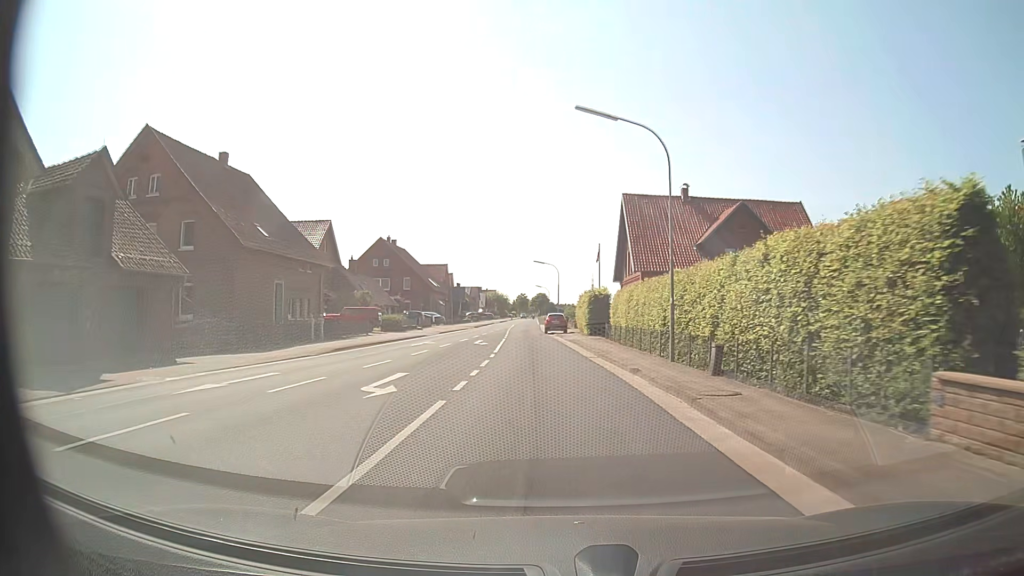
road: secondary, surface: asphalt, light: Day
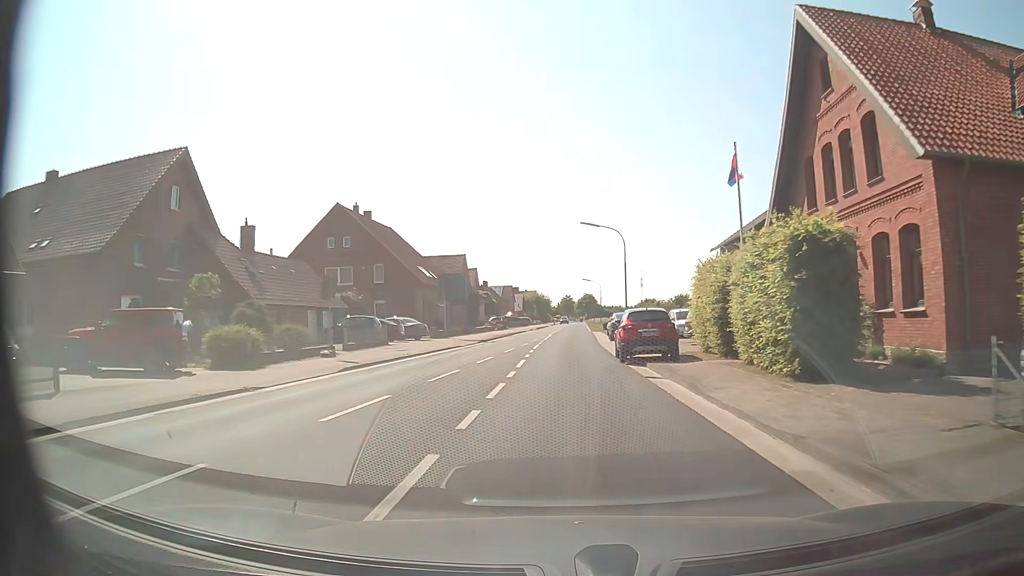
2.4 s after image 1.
(-1.5, +32.8) m; -4°
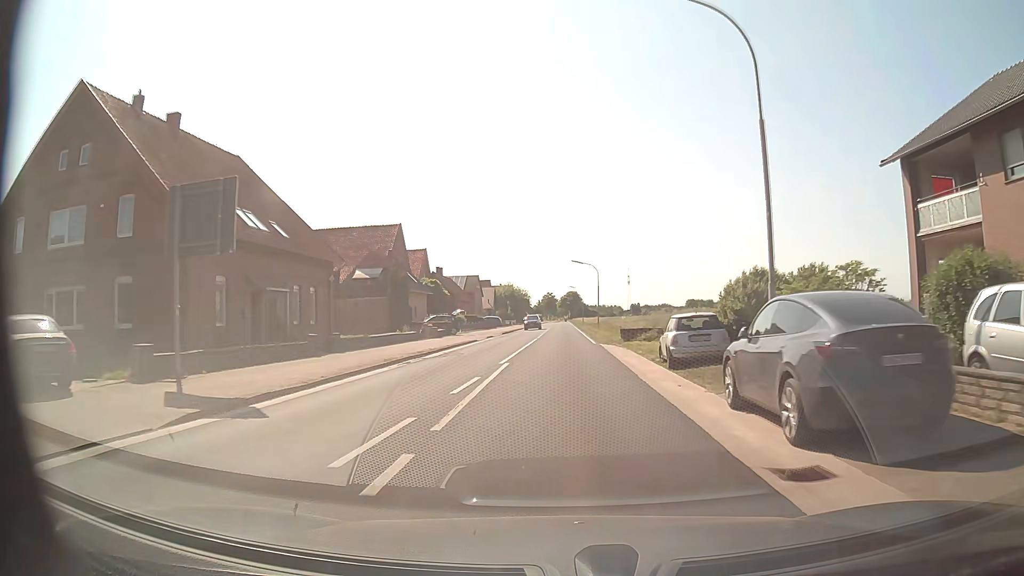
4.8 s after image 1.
(+0.3, +32.8) m; +2°
